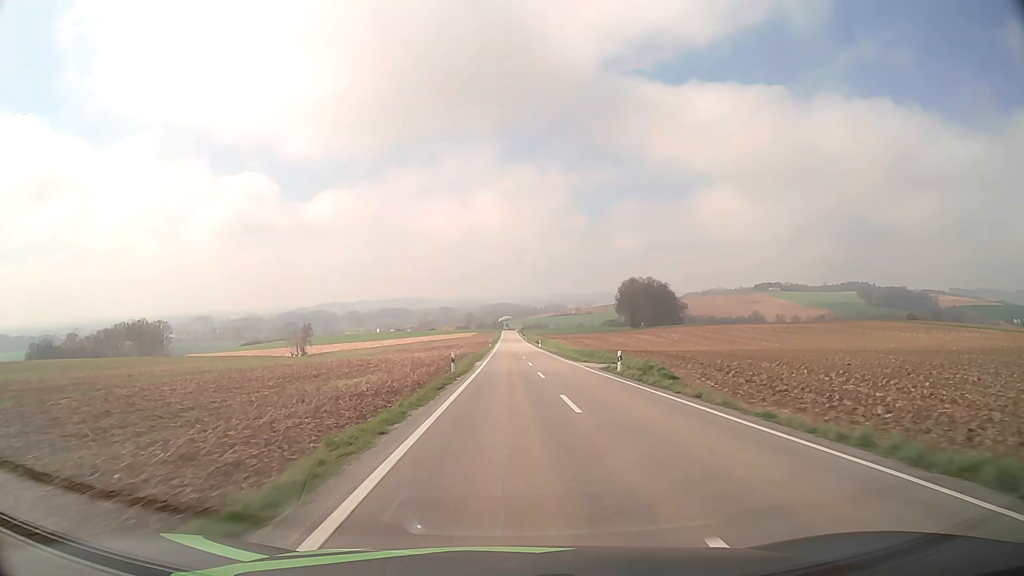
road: tertiary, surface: asphalt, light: Day
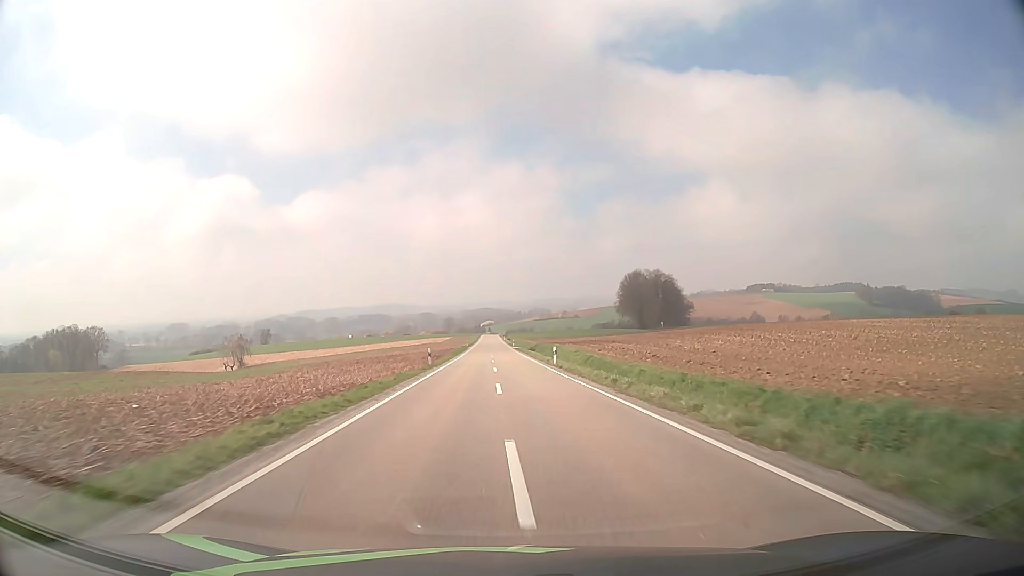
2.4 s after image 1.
(+1.0, +57.7) m; +1°
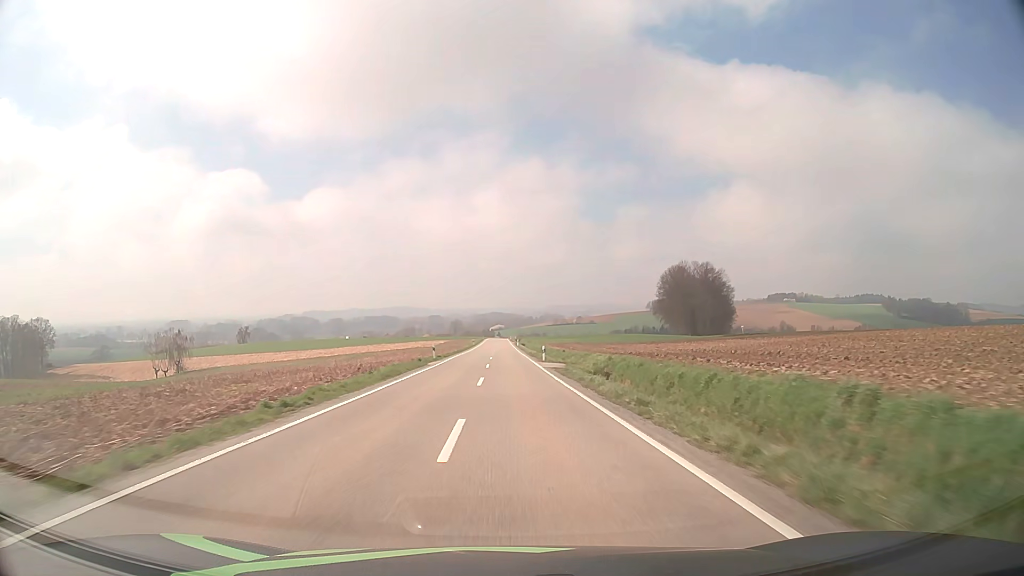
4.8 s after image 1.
(-0.7, +59.6) m; -1°
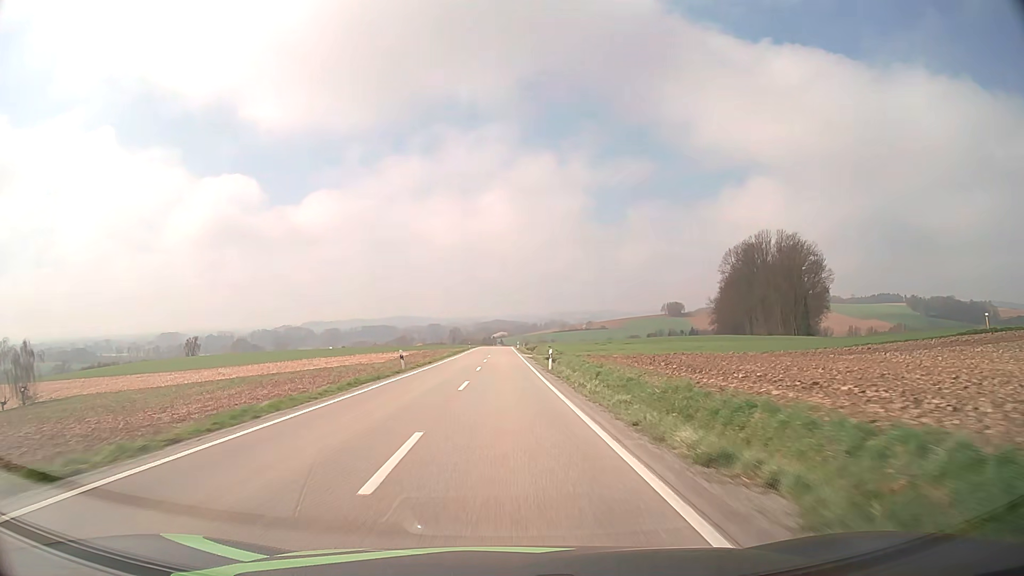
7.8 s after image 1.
(-0.2, +76.3) m; 0°
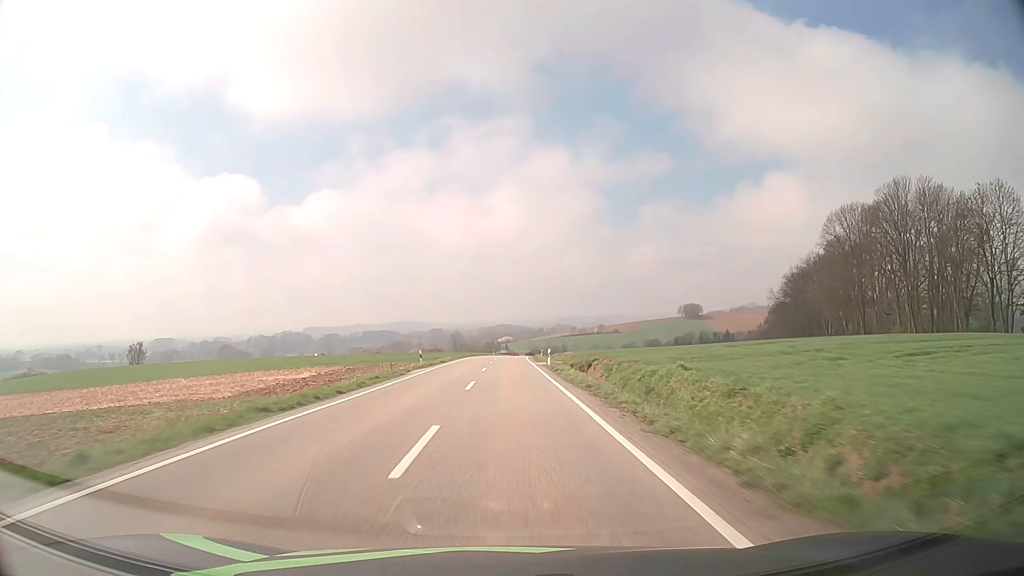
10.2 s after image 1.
(-0.4, +61.9) m; 0°
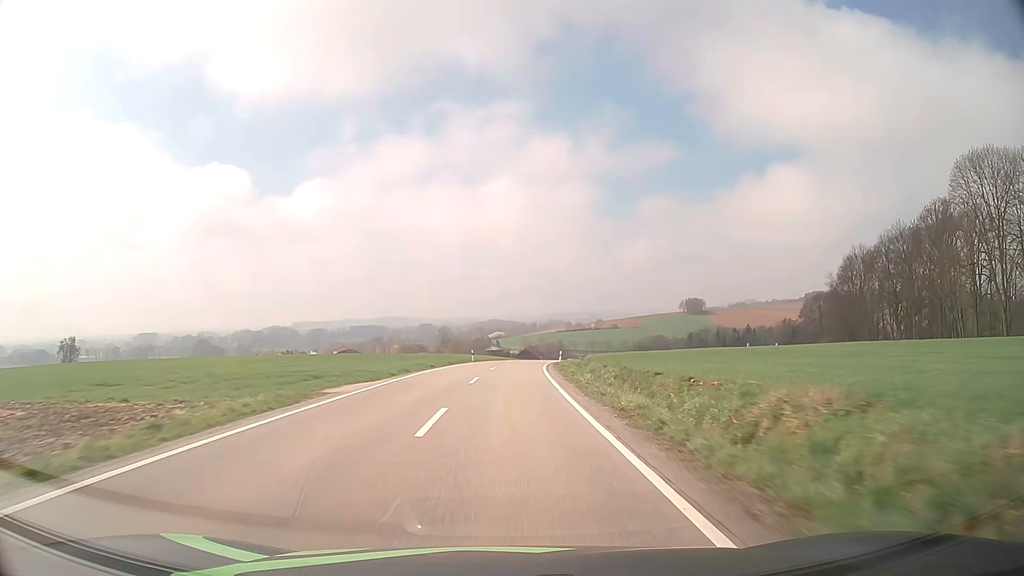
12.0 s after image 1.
(+0.1, +46.7) m; +1°
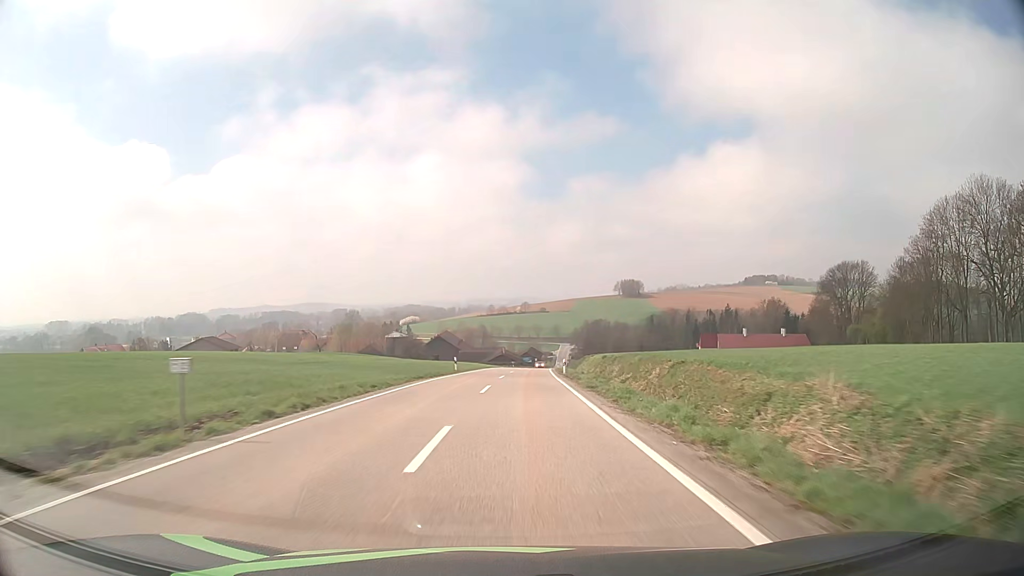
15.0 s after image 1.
(+3.9, +76.7) m; +7°
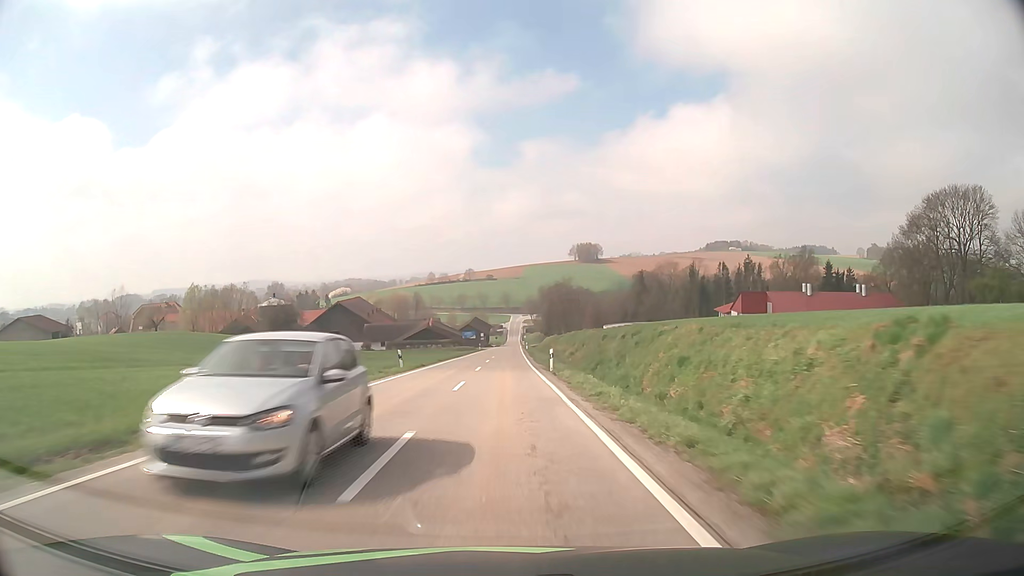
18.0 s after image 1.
(+3.7, +75.8) m; +5°
(0, +10) (0, +20) (0, +30) (0, +40) (0, +50) (0, +60) (0, +70) (0, +80) (0, +90) (0, +100) m
